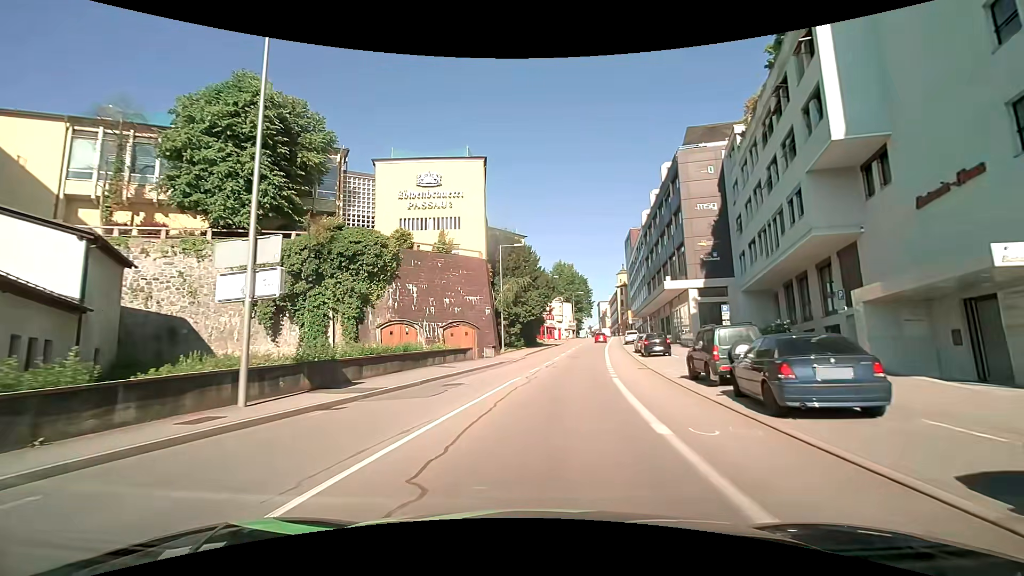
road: tertiary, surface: asphalt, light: Day
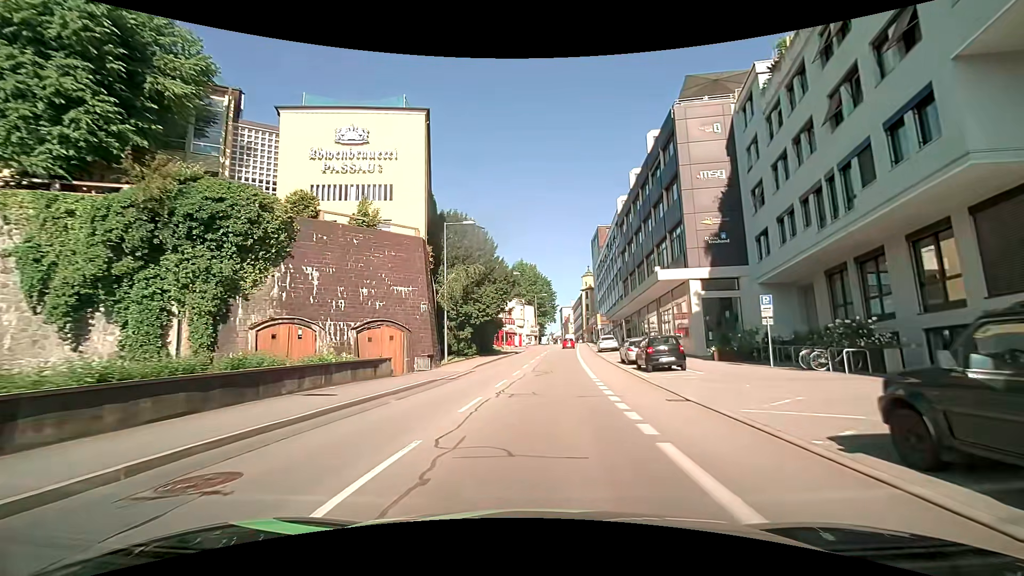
(+0.4, +11.1) m; +4°
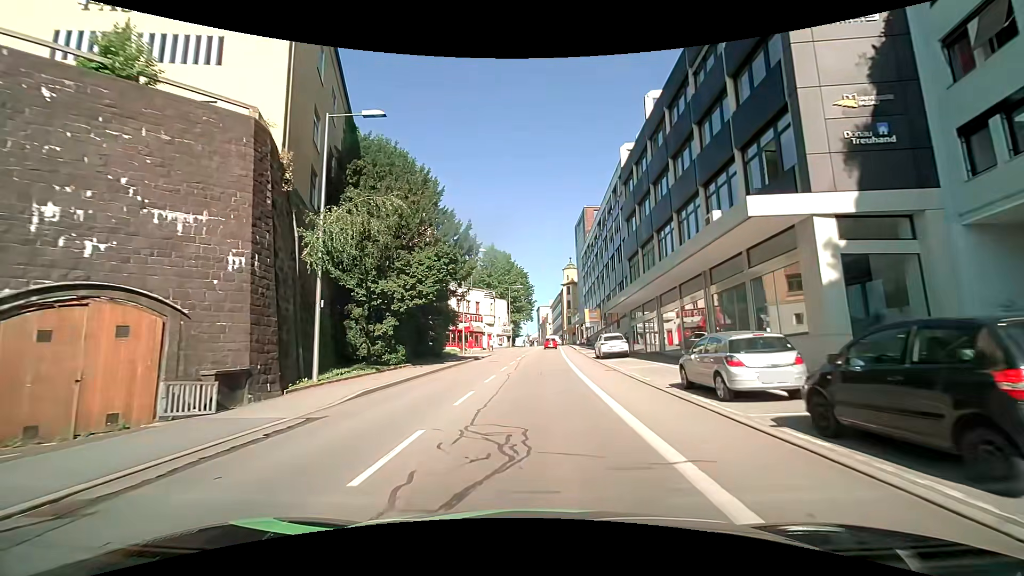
(+0.6, +17.4) m; +3°
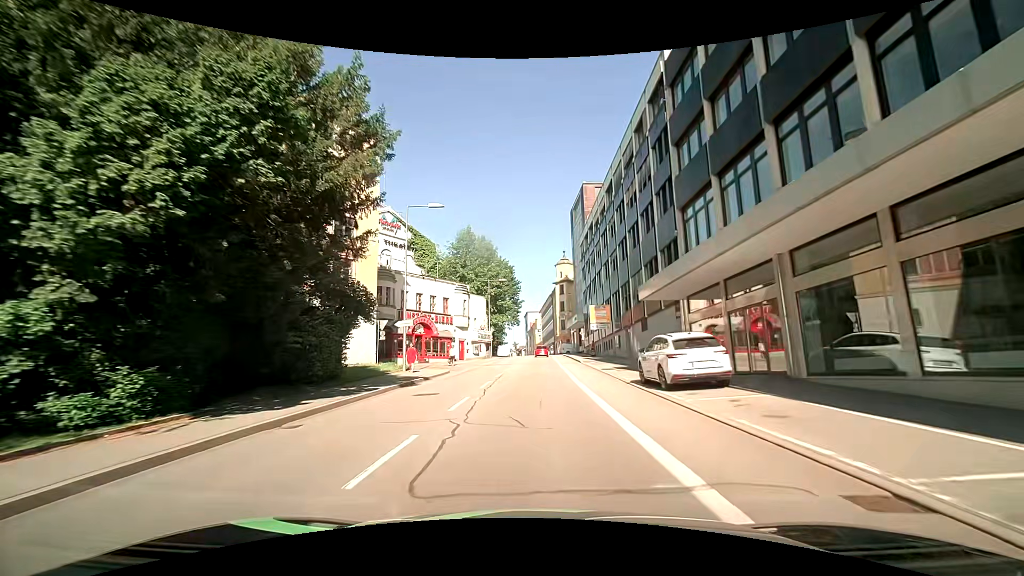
(+0.3, +18.1) m; +1°
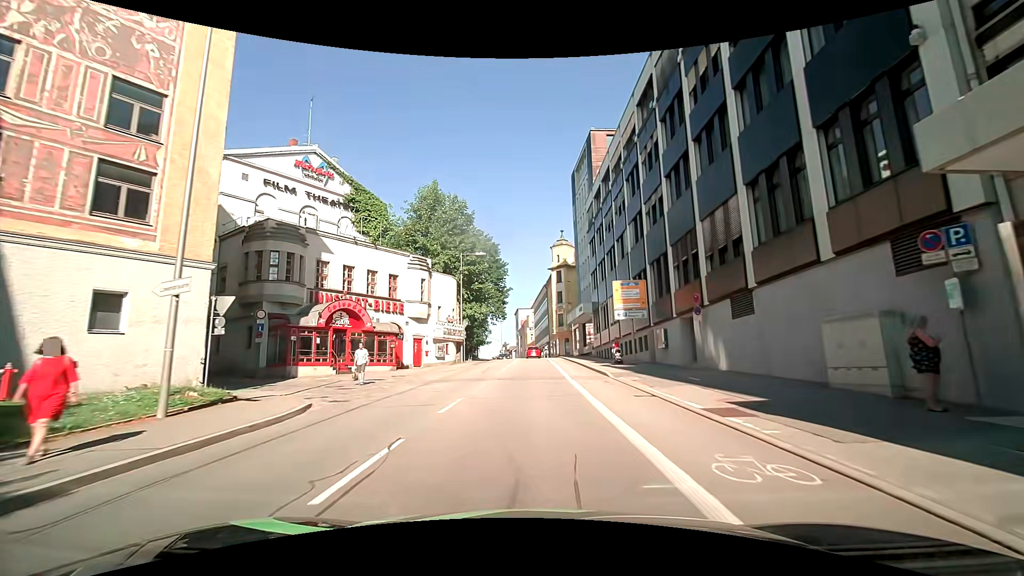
(0.0, +18.5) m; -1°
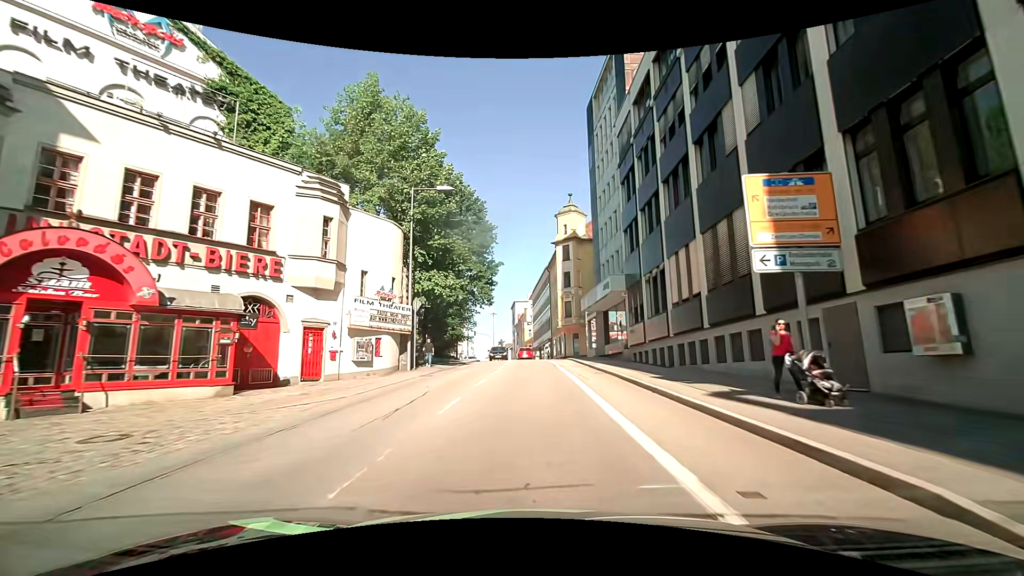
(-0.1, +18.8) m; +1°
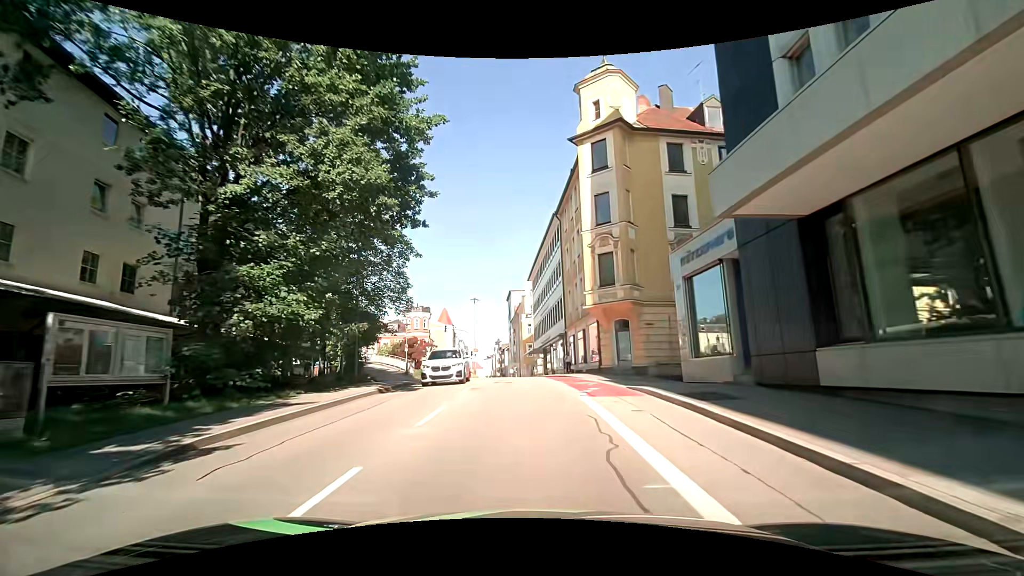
(+0.3, +31.1) m; +2°
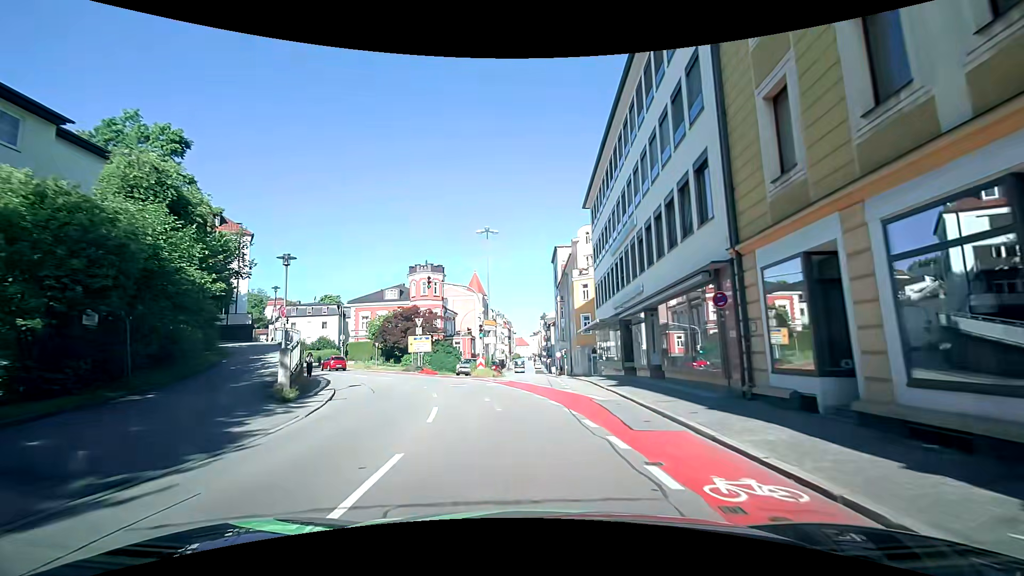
(-1.5, +29.1) m; -7°
(0, +10) (-2, +20) (-5, +29) (-10, +38) (-16, +46) (-21, +54) (-28, +62) (-33, +70) (-39, +78) (-46, +86) m
